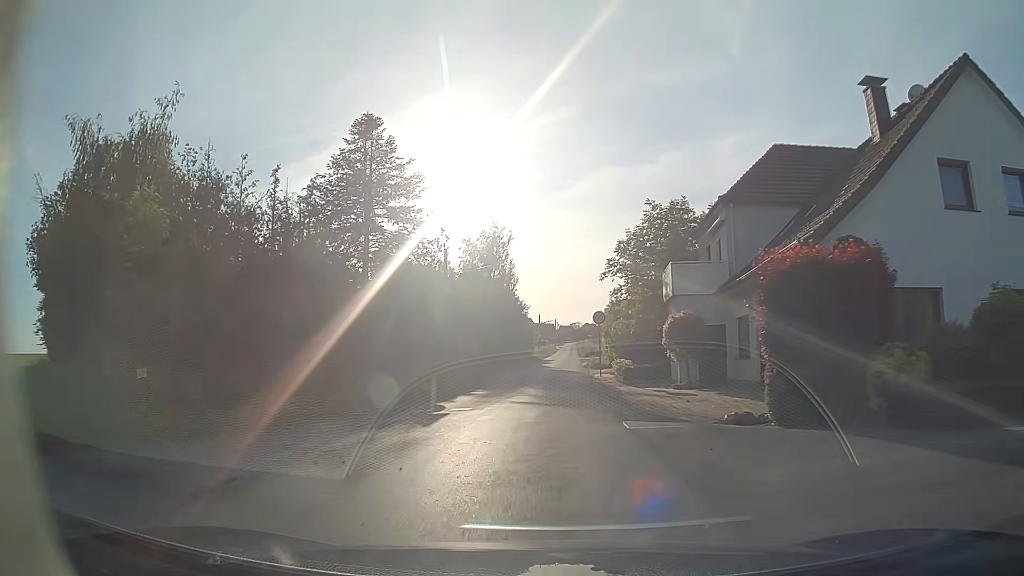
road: unclassified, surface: asphalt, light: Day
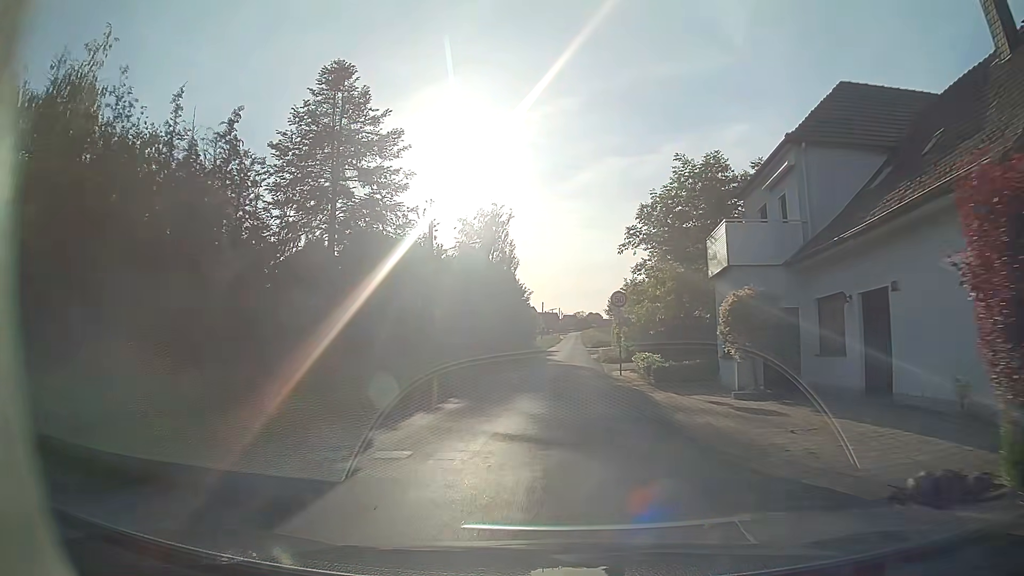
(0.0, +7.2) m; 0°
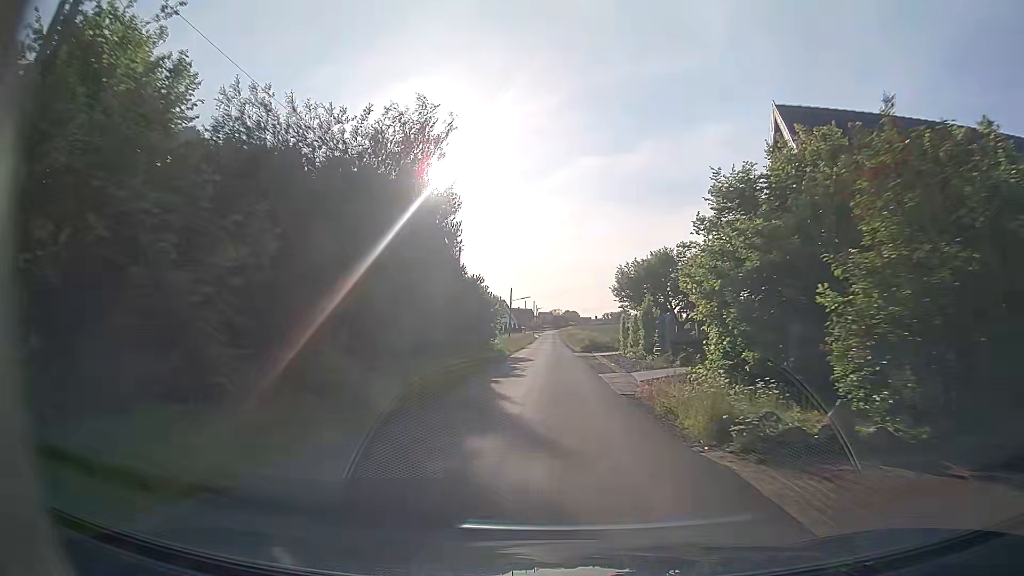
(+0.7, +29.9) m; +2°
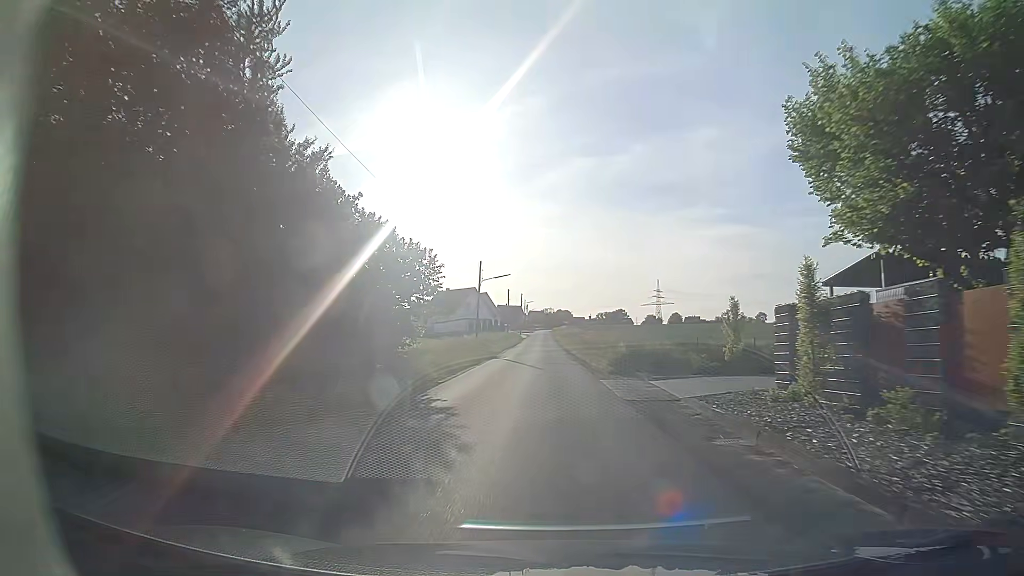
(+0.3, +31.6) m; 0°
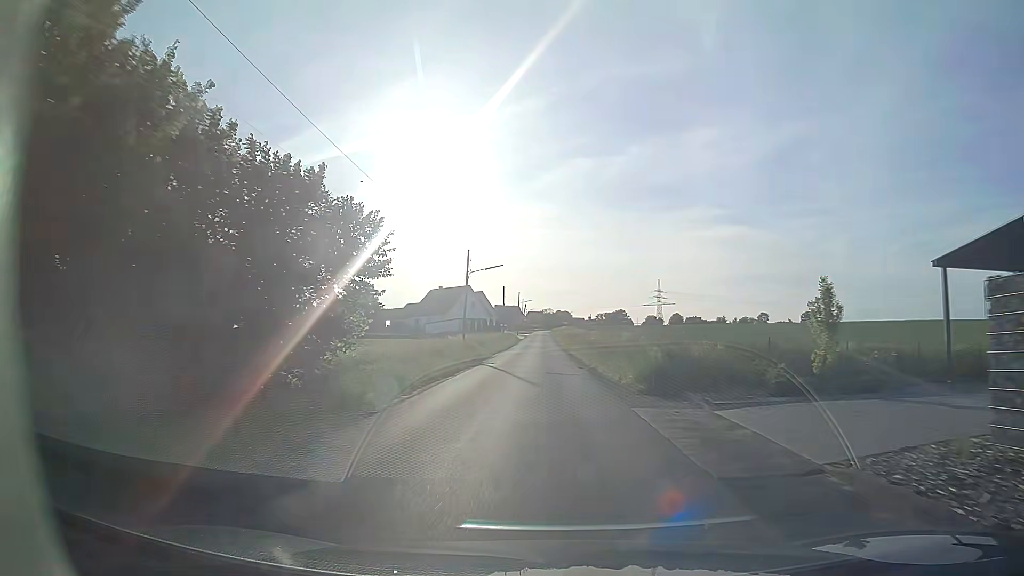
(+0.1, +8.0) m; +1°
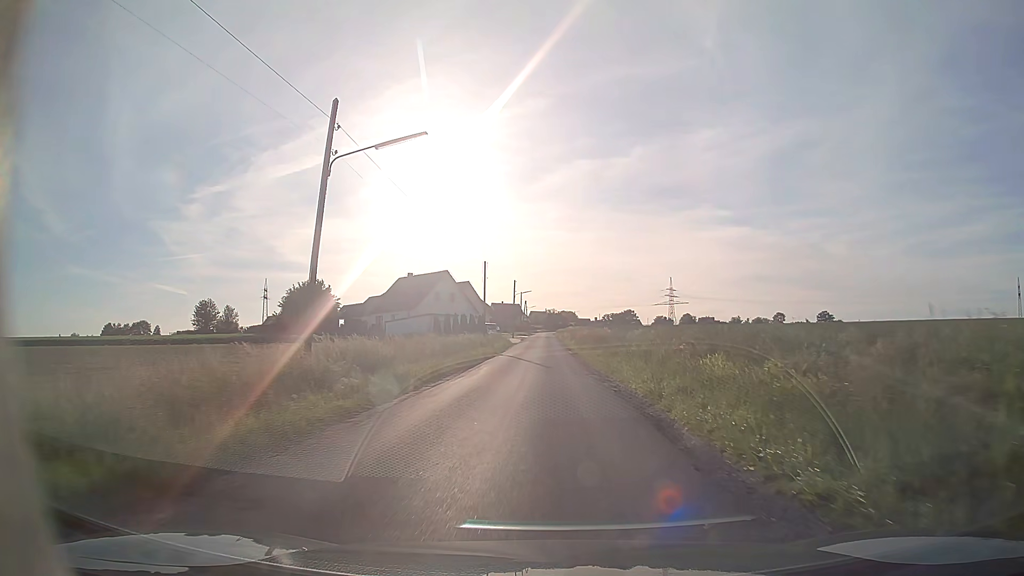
(-0.4, +32.2) m; -1°
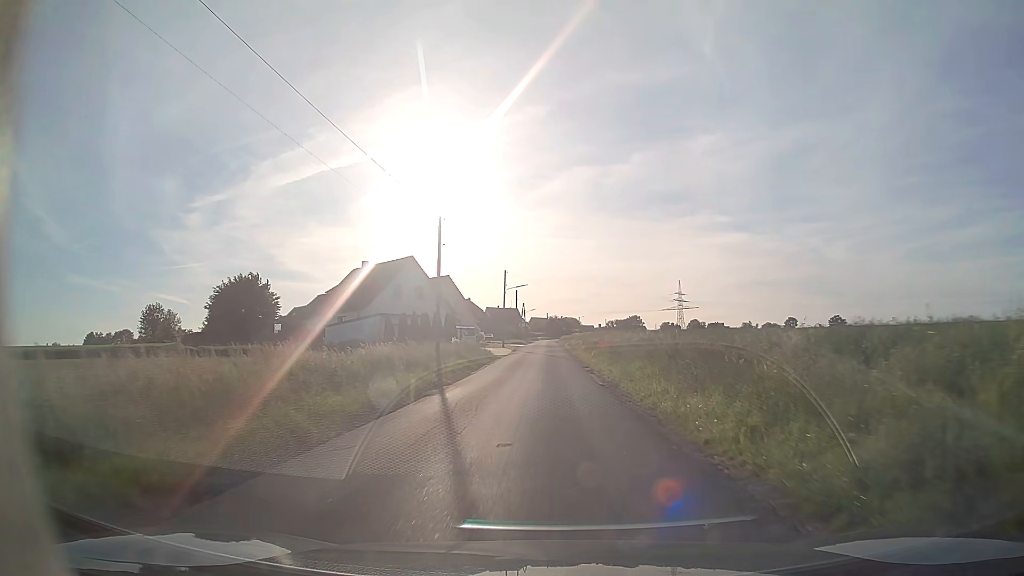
(0.0, +24.9) m; 0°
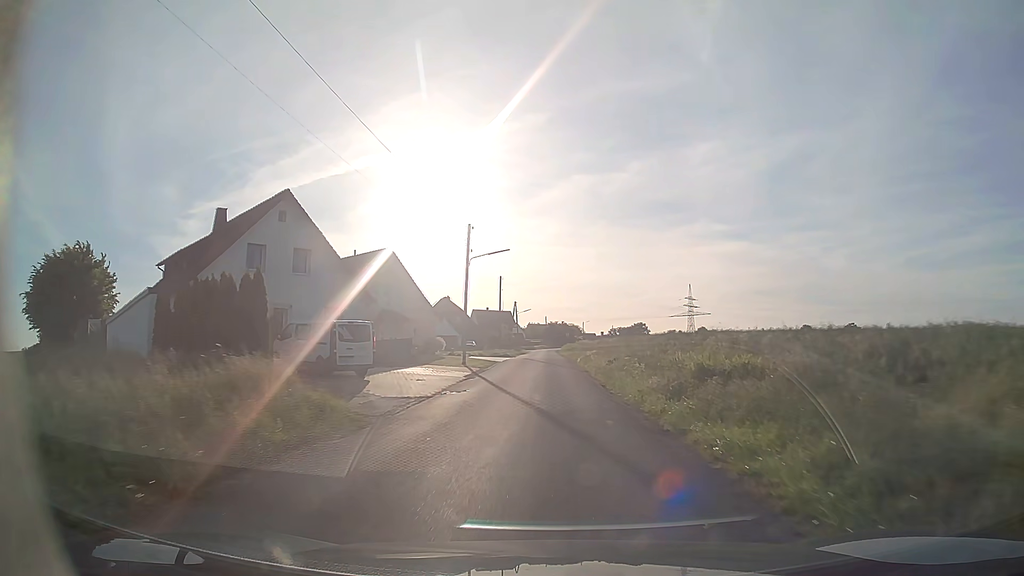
(0.0, +34.0) m; 0°
(0, +10) (0, +20) (0, +30) (0, +40) (0, +50) (0, +60) (0, +70) (0, +80) (0, +90) (0, +100) m
